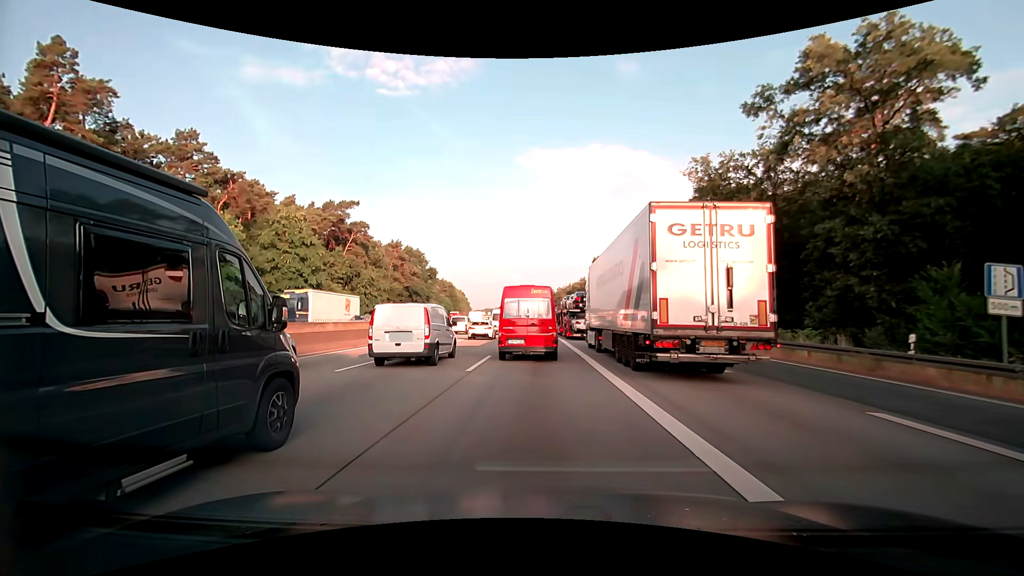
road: motorway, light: Day
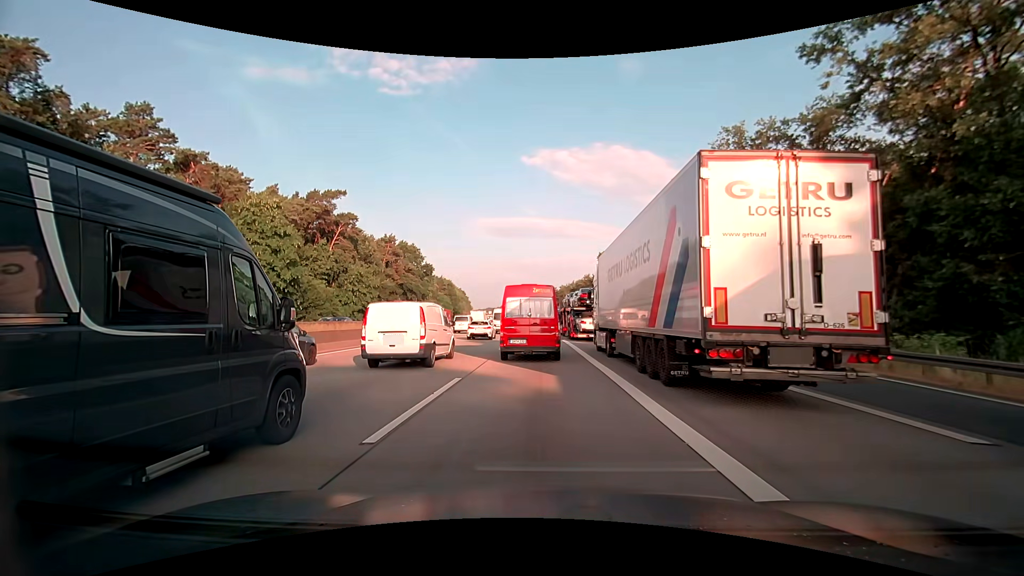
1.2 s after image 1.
(-0.1, +7.9) m; -1°
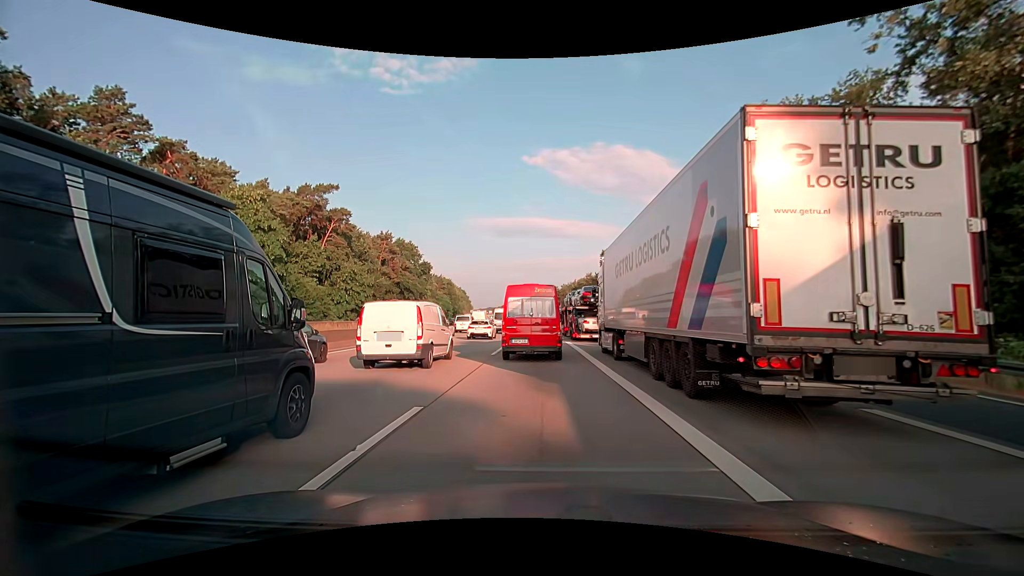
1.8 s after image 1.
(0.0, +3.9) m; 0°
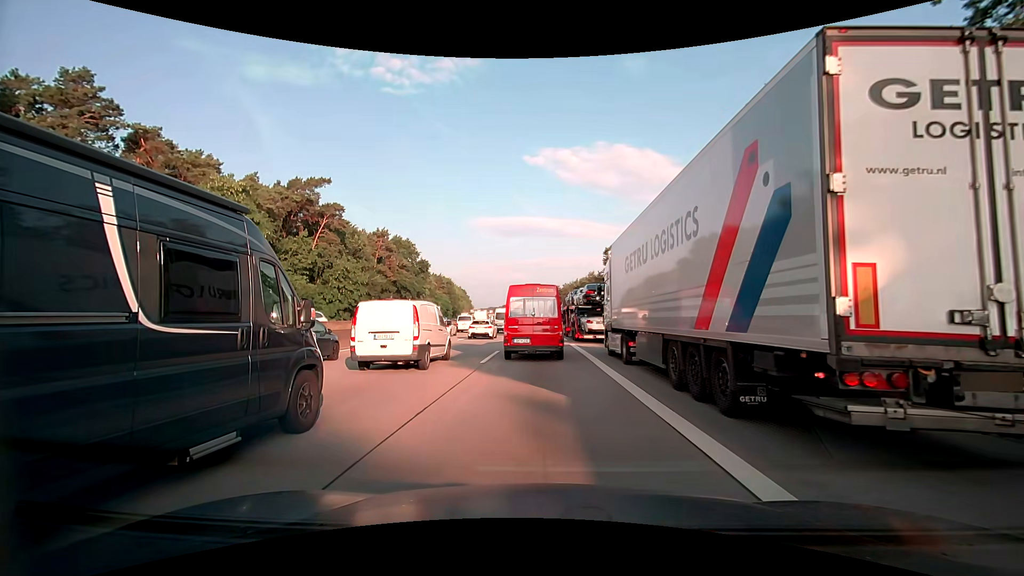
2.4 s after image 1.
(0.0, +3.9) m; +1°
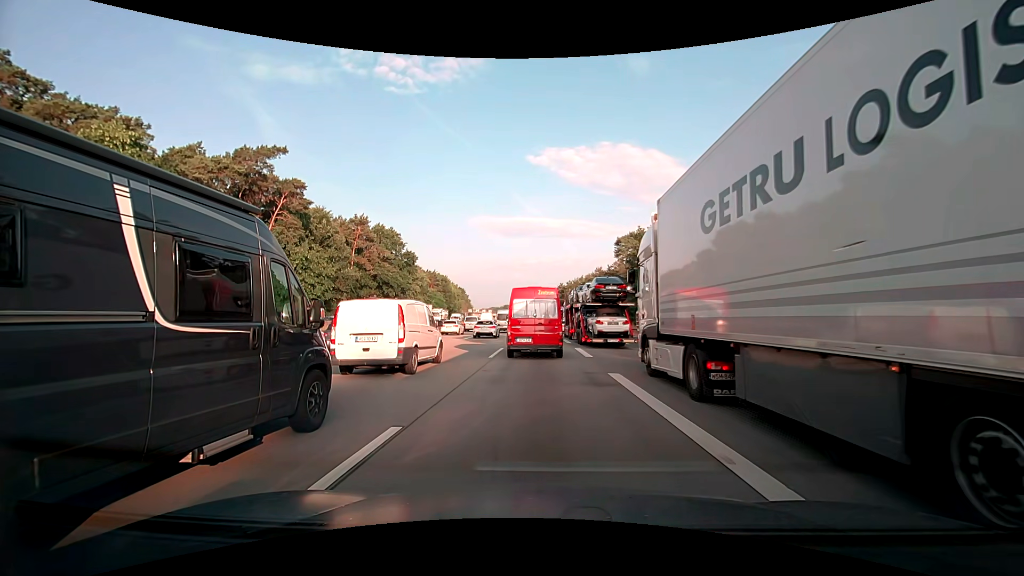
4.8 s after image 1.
(-0.3, +15.6) m; -1°
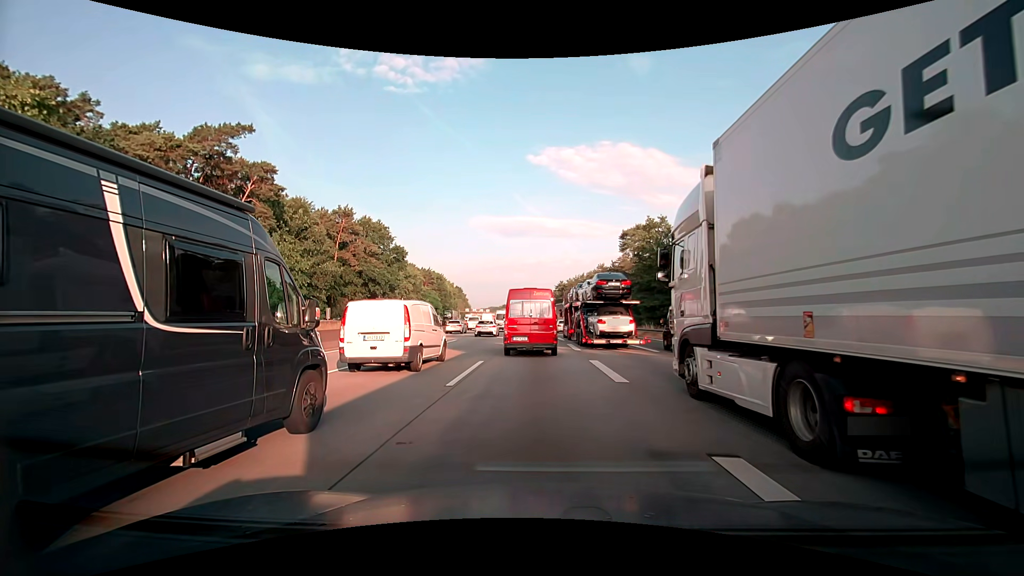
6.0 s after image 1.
(+0.1, +8.0) m; +1°
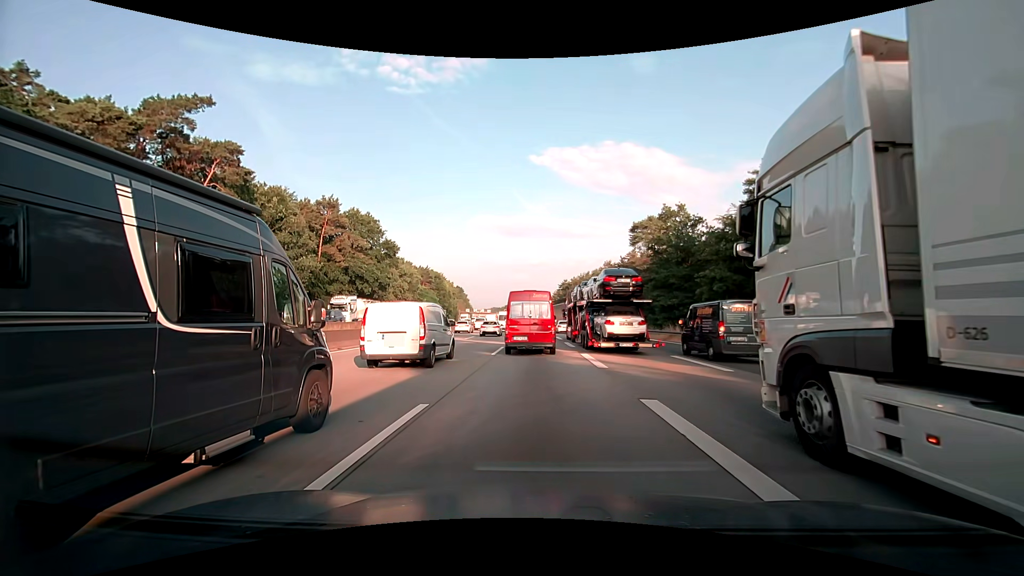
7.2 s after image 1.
(0.0, +8.4) m; 0°
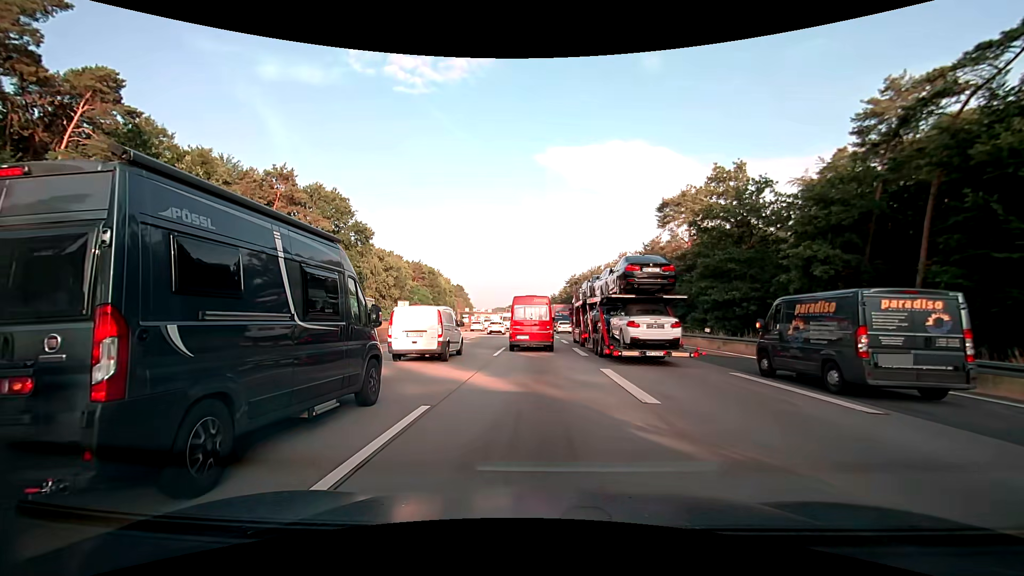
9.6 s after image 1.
(0.0, +18.2) m; 0°
(0, +10) (0, +20) (0, +30) (-1, +40) (-1, +50) (-1, +60) (-1, +70) (-2, +80) (-2, +90) (-2, +100) m
